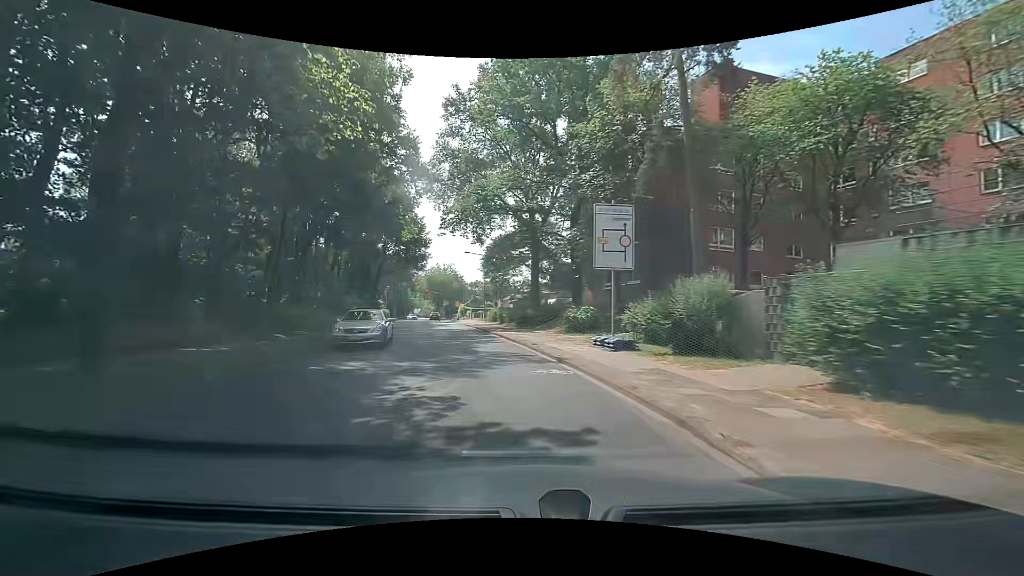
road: tertiary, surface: asphalt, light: Day
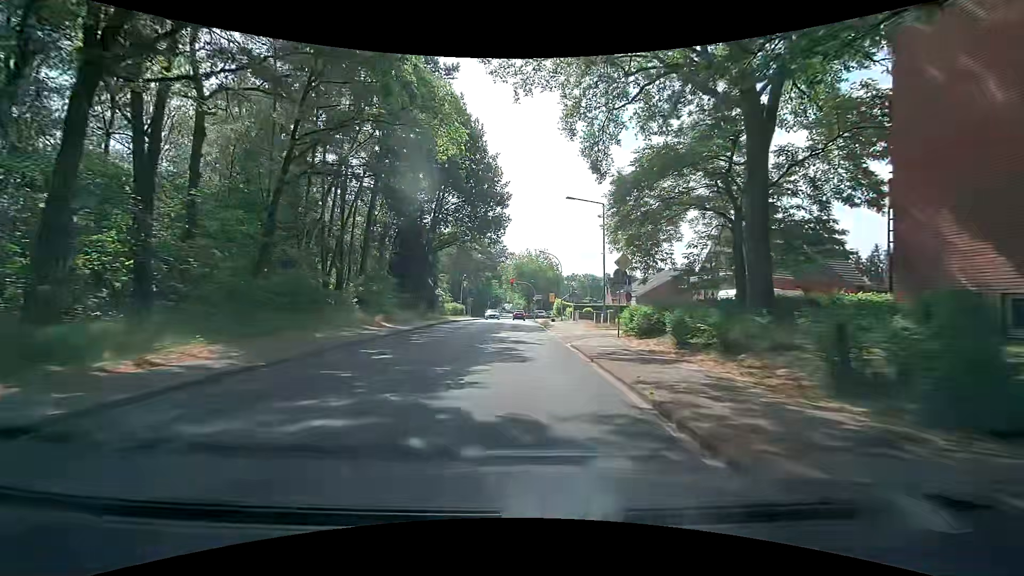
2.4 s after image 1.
(-3.6, +27.4) m; -11°
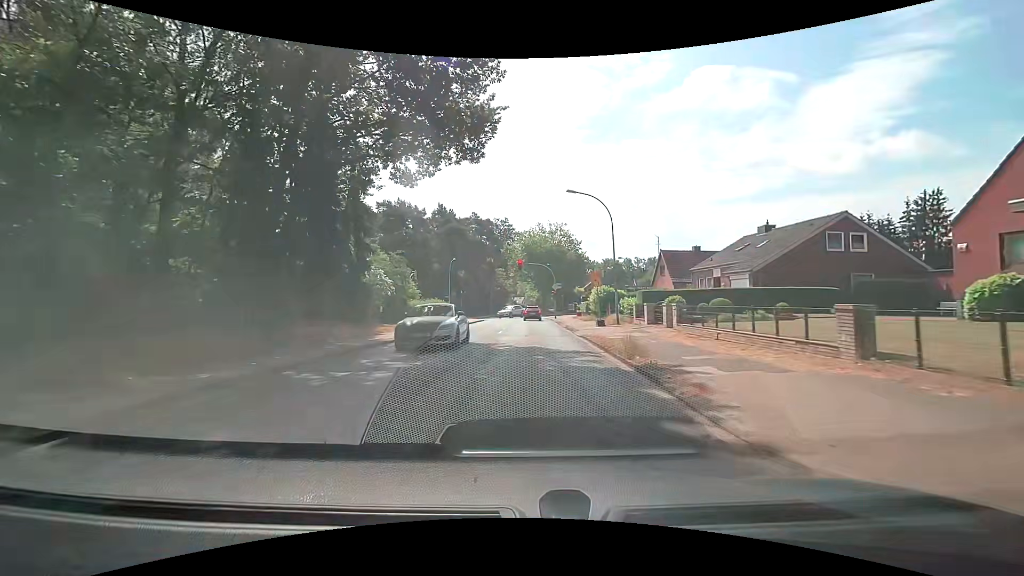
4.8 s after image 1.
(-0.4, +26.4) m; -1°
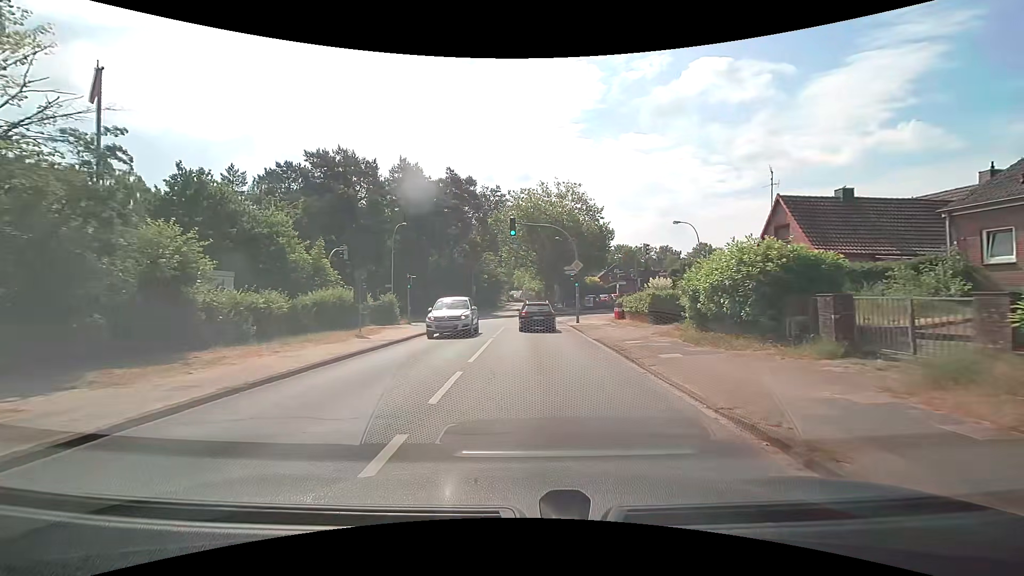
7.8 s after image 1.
(-0.2, +25.5) m; -2°
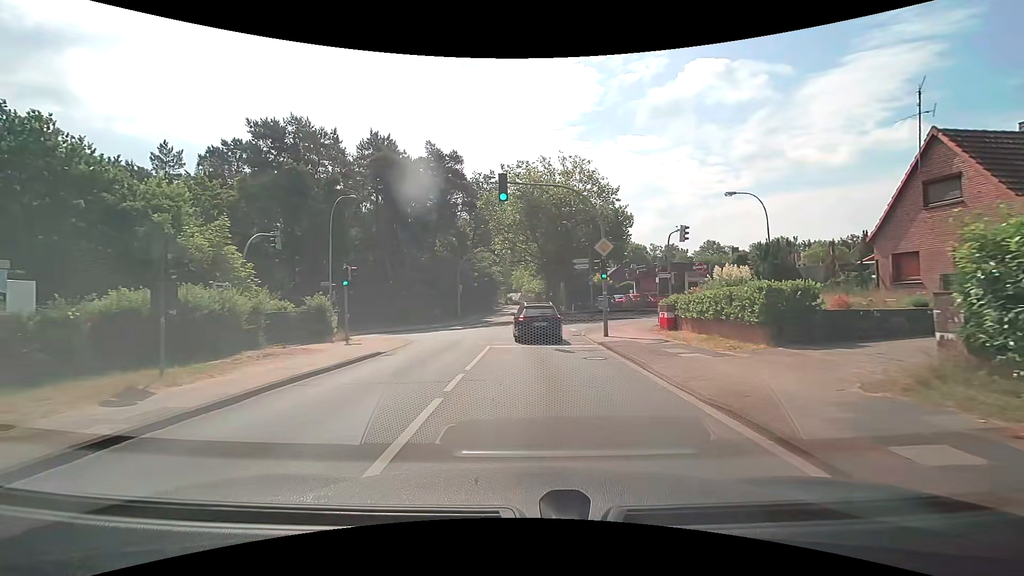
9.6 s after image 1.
(+0.2, +11.2) m; +2°
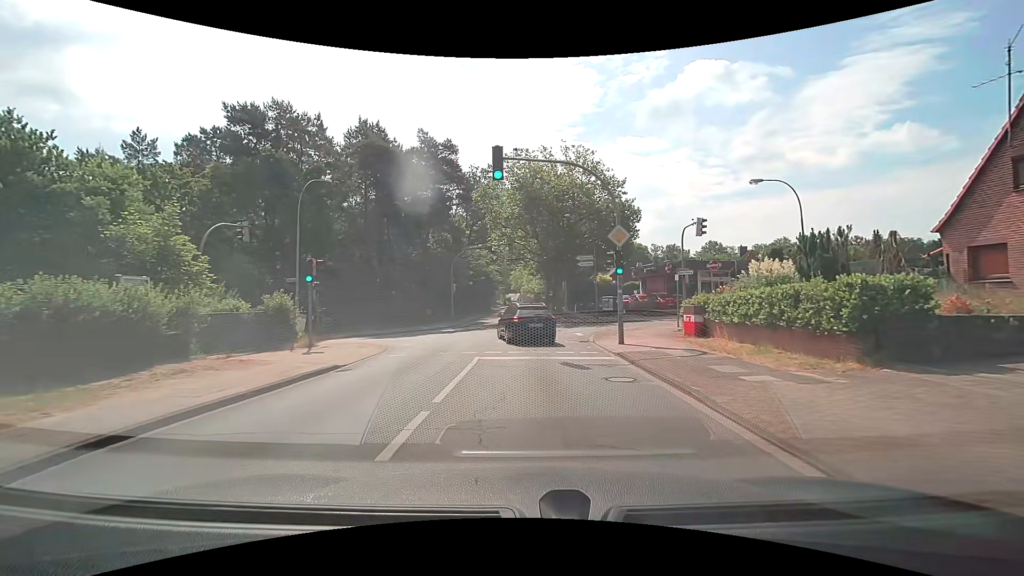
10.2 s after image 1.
(0.0, +3.5) m; -1°
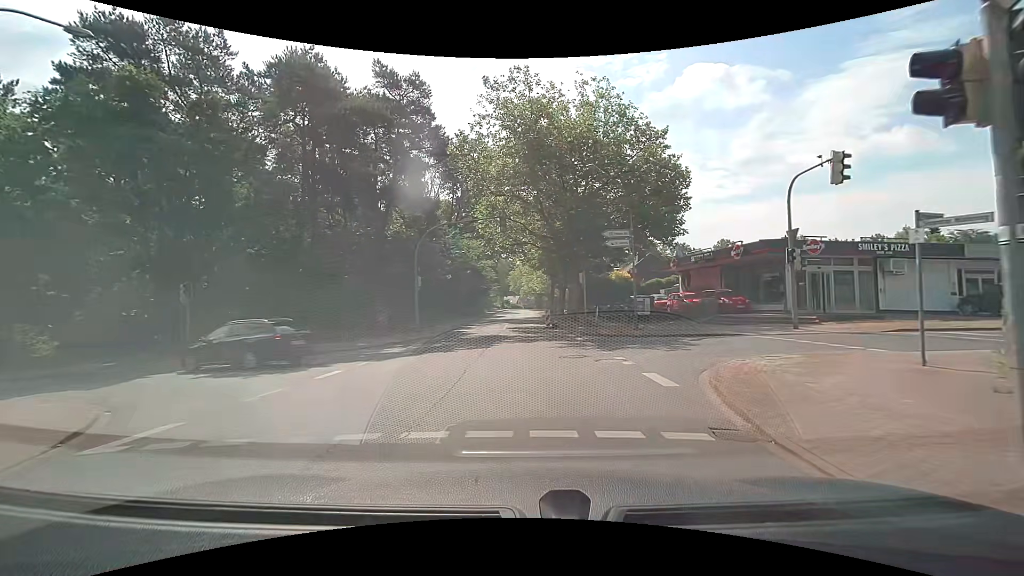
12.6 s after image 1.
(+0.1, +13.6) m; 0°
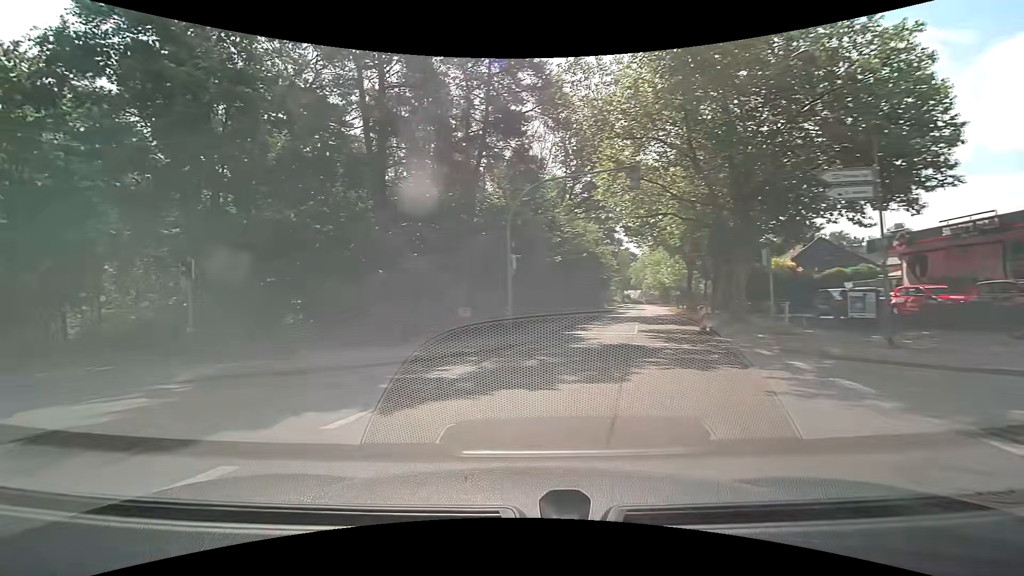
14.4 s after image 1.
(-0.4, +8.9) m; -11°
(-4, +9) (-13, +13) (-23, +16) (-32, +18) (-42, +21) (-52, +23) (-61, +25) (-71, +28) (-81, +30) (-91, +33) m
